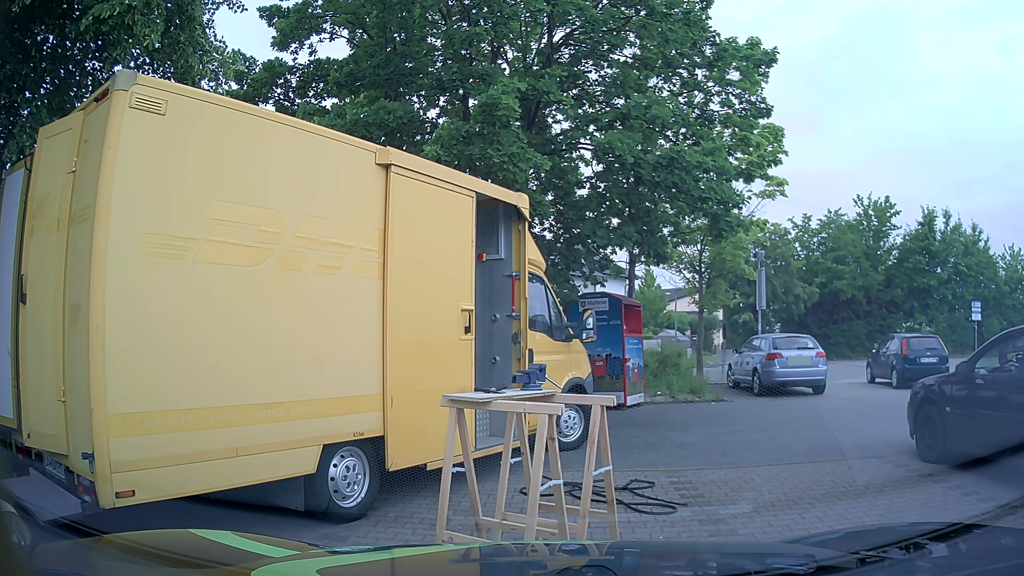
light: Day
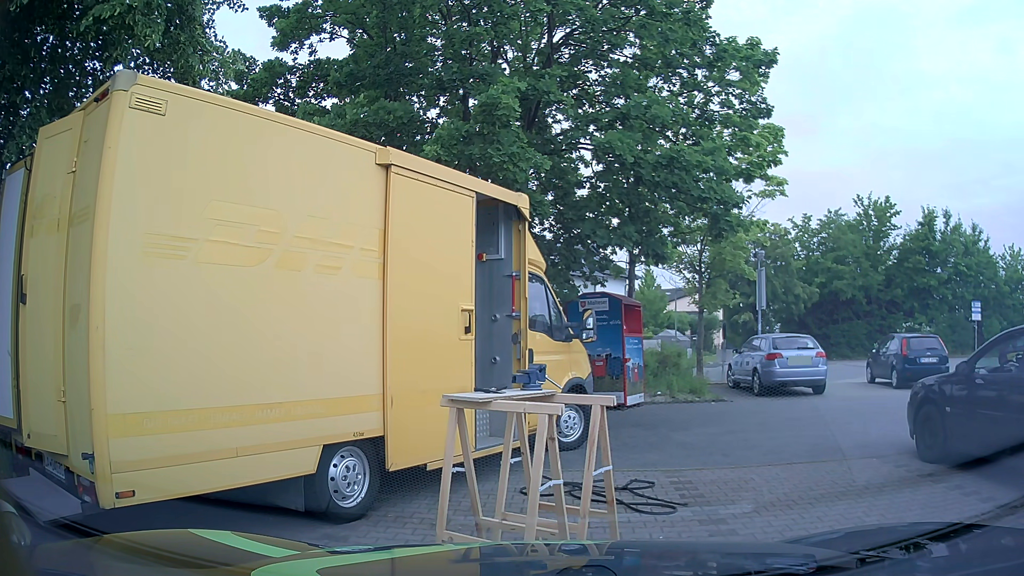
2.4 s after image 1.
(0.0, 0.0) m; 0°
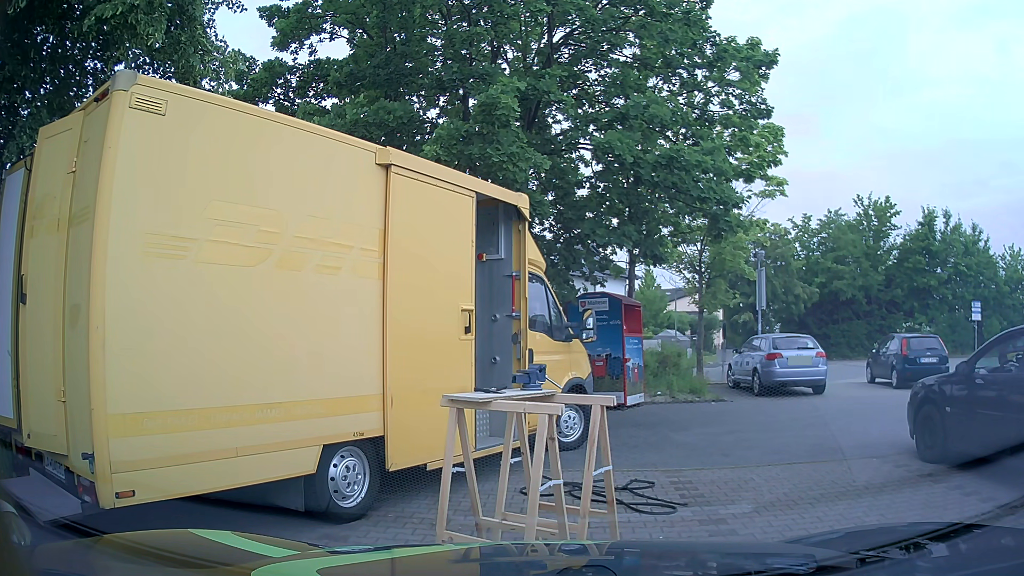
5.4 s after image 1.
(0.0, 0.0) m; 0°
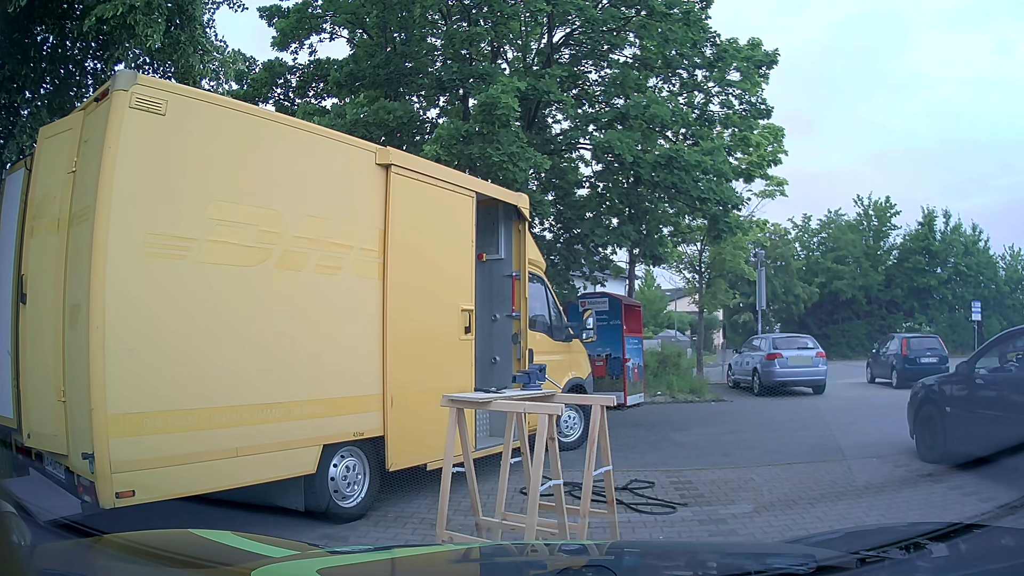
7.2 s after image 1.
(0.0, 0.0) m; 0°
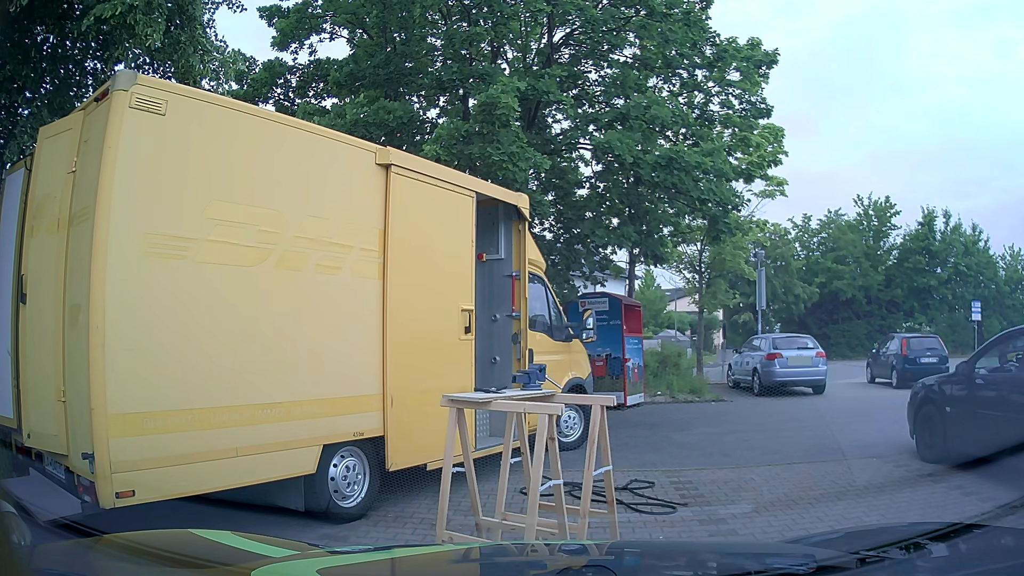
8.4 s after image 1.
(0.0, 0.0) m; 0°
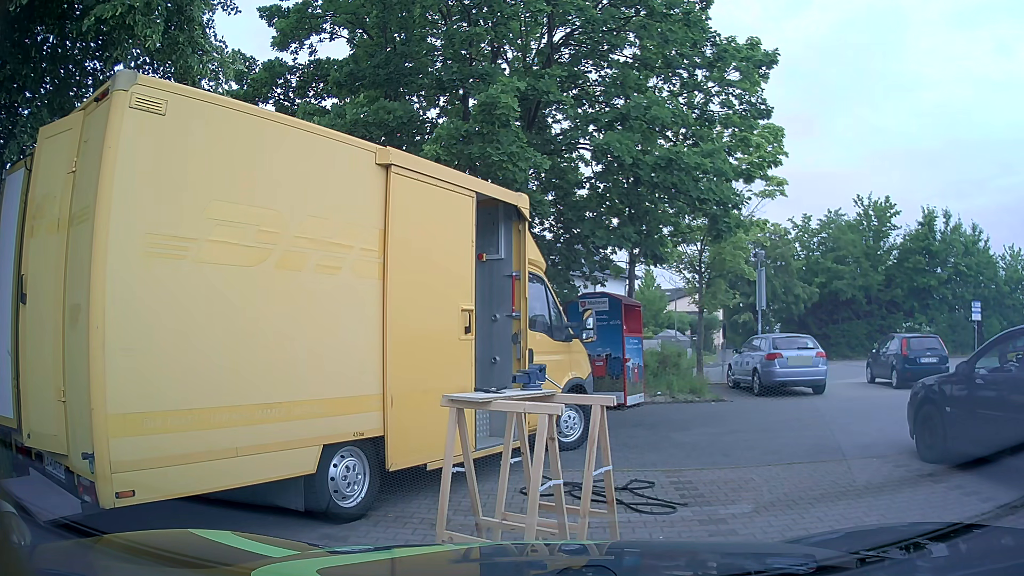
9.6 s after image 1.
(0.0, 0.0) m; 0°
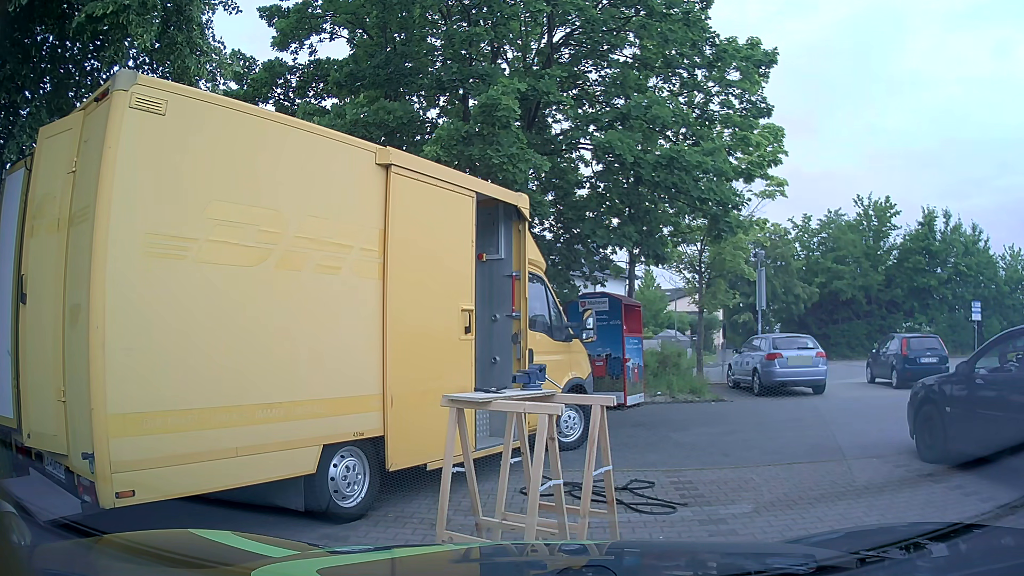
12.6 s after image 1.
(0.0, 0.0) m; 0°
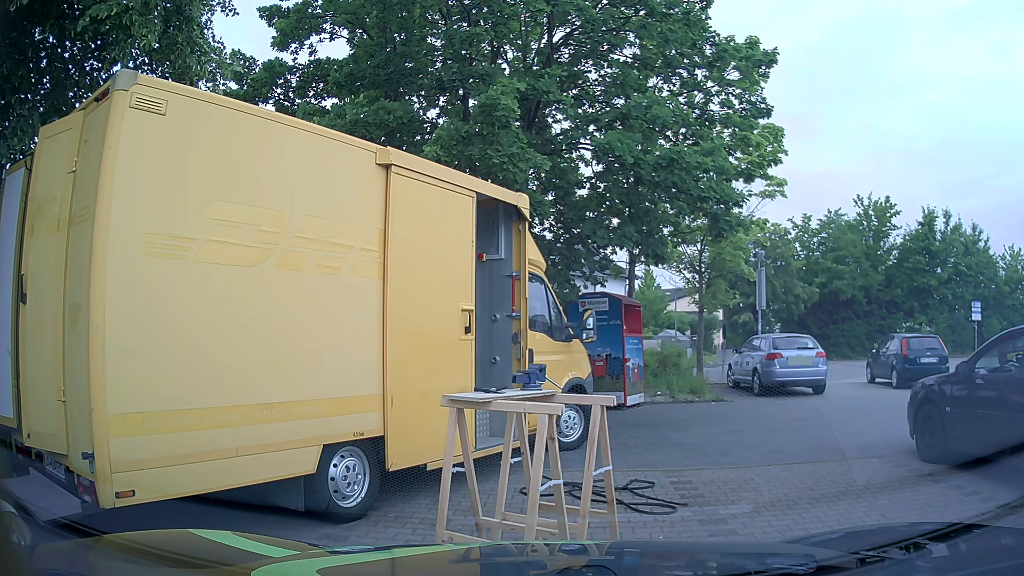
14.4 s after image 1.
(0.0, 0.0) m; 0°
